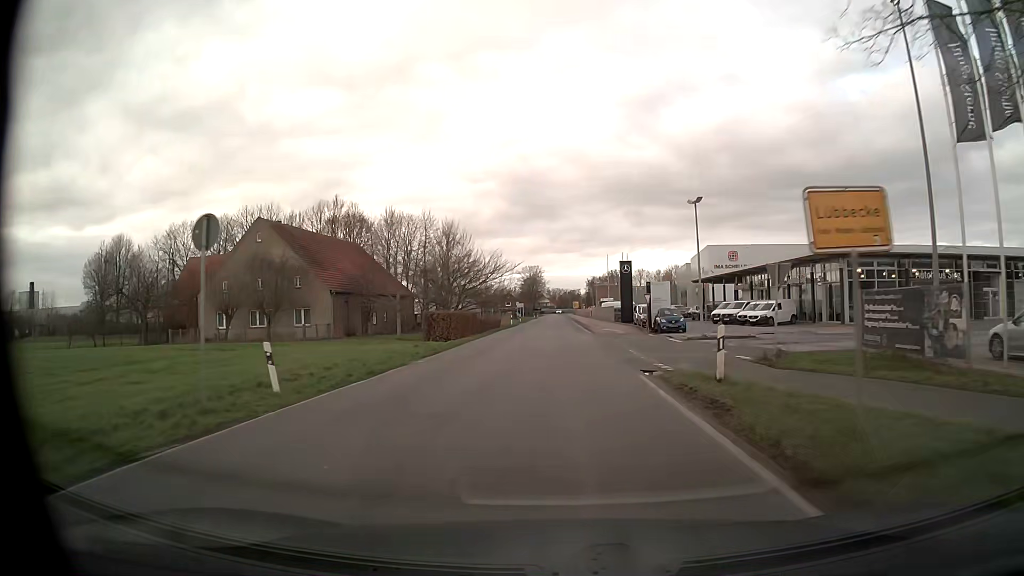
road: unclassified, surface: asphalt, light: Day
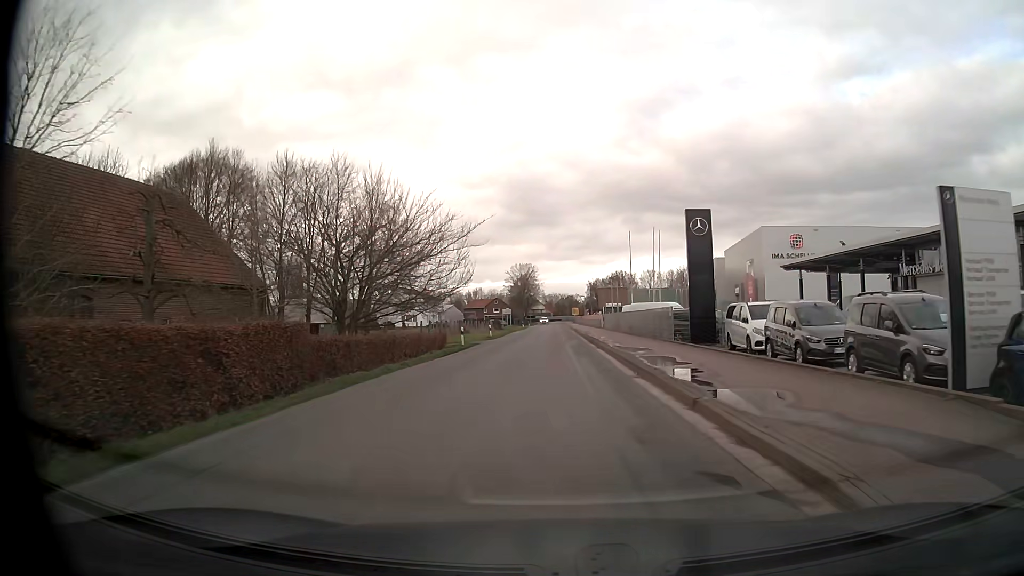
(+0.1, +35.9) m; 0°
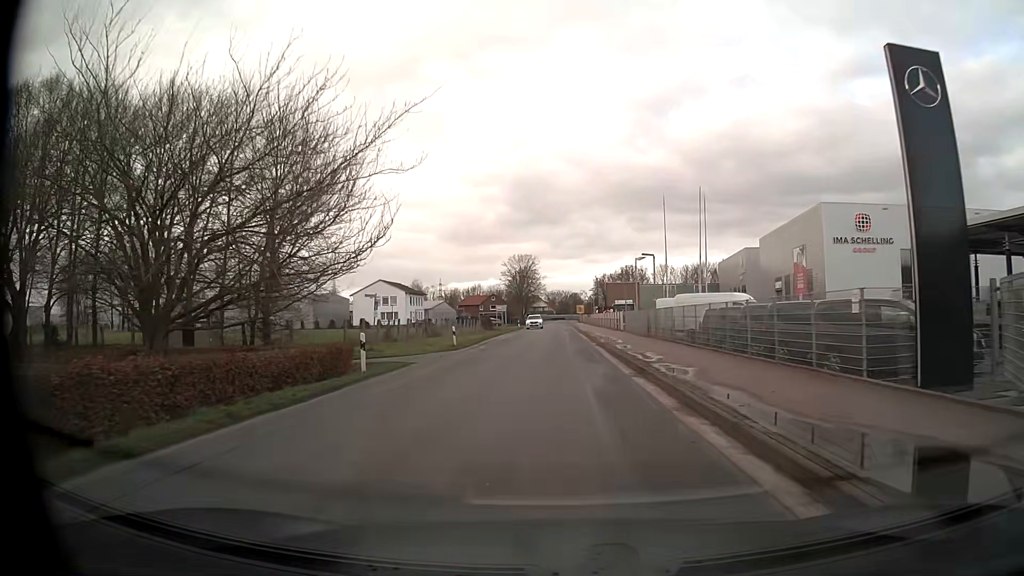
(-0.1, +20.2) m; 0°
(0, +10) (0, +20) (0, +30) (0, +40) (0, +50) (0, +60) (0, +70) (0, +80) (0, +90) (0, +100) m
